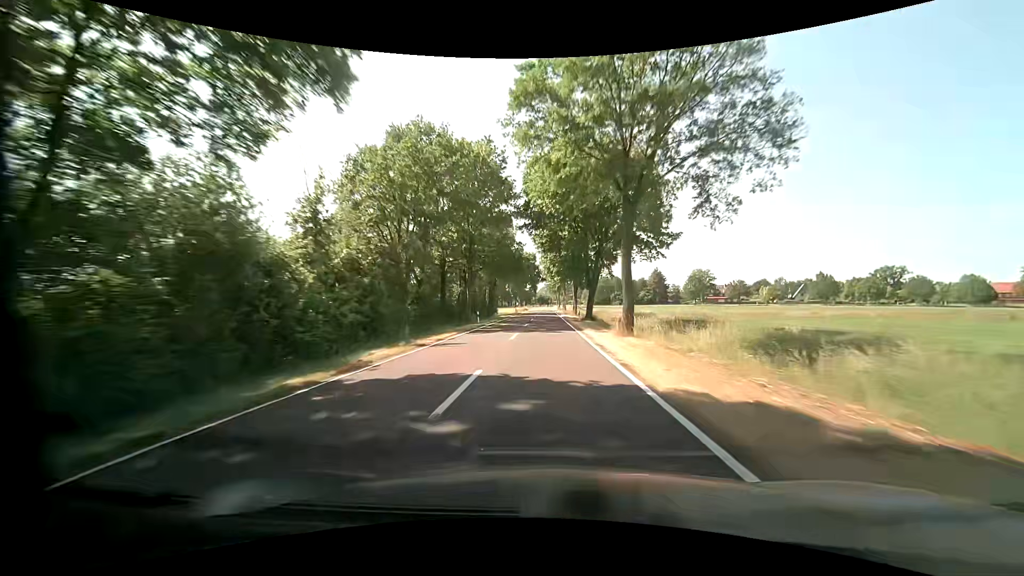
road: tertiary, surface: asphalt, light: Day
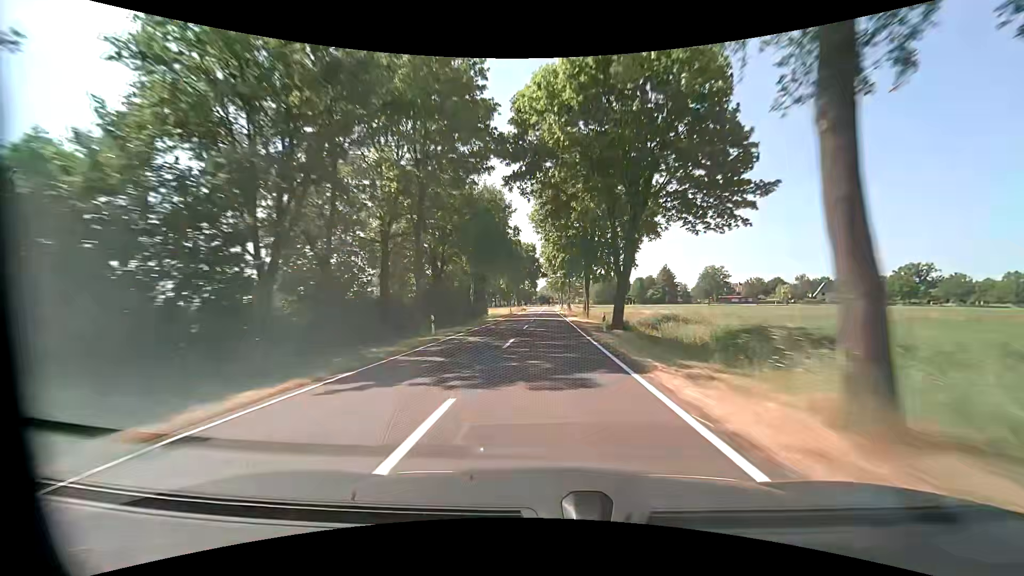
(0.0, +16.3) m; 0°
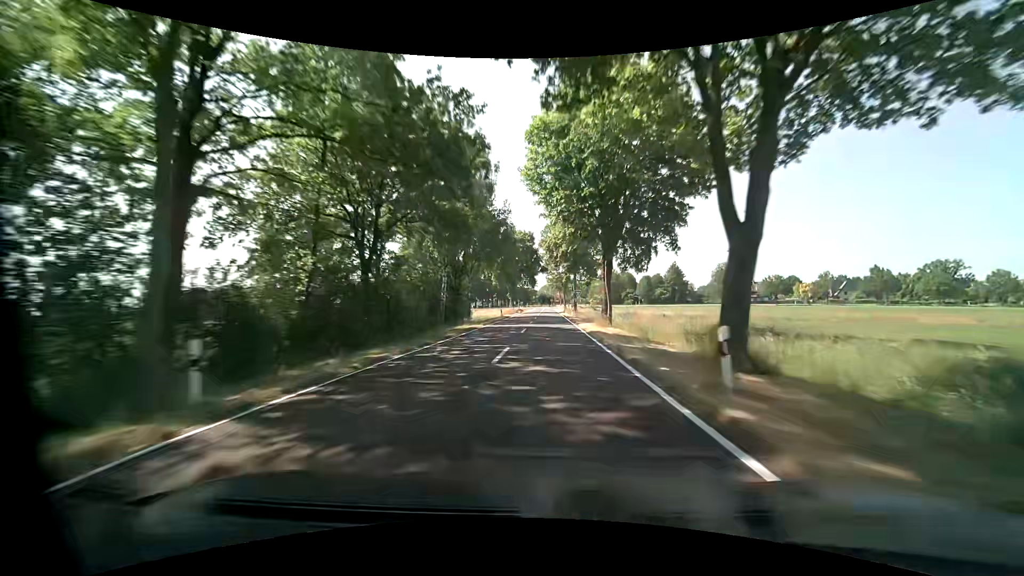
(-0.1, +15.8) m; 0°
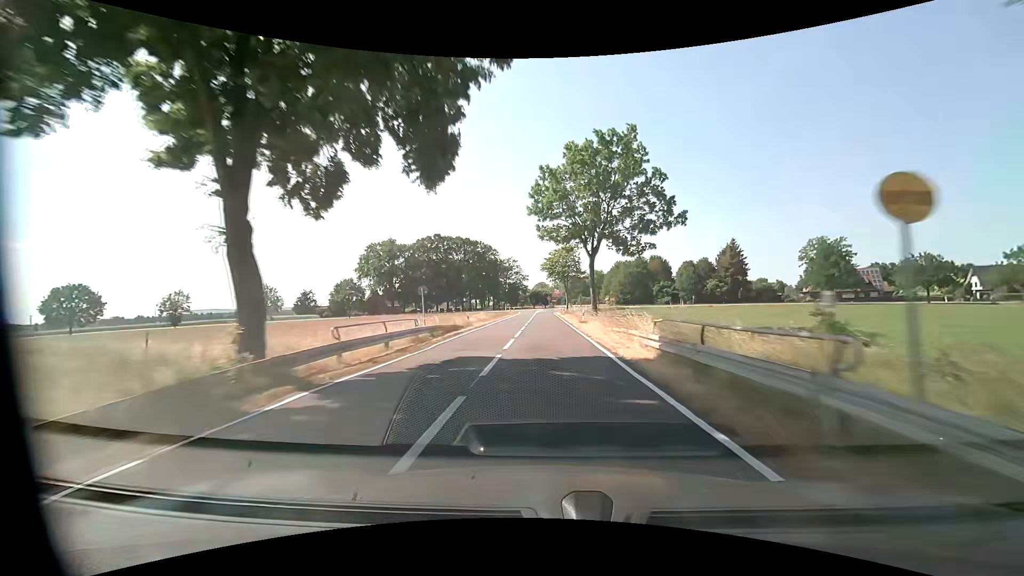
(+0.2, +72.7) m; 0°
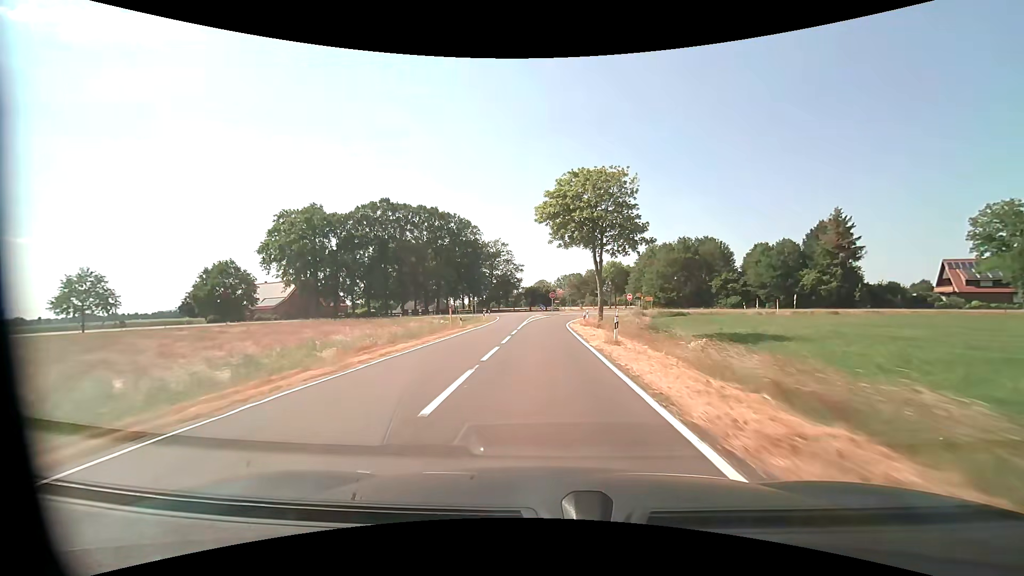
(0.0, +50.3) m; 0°
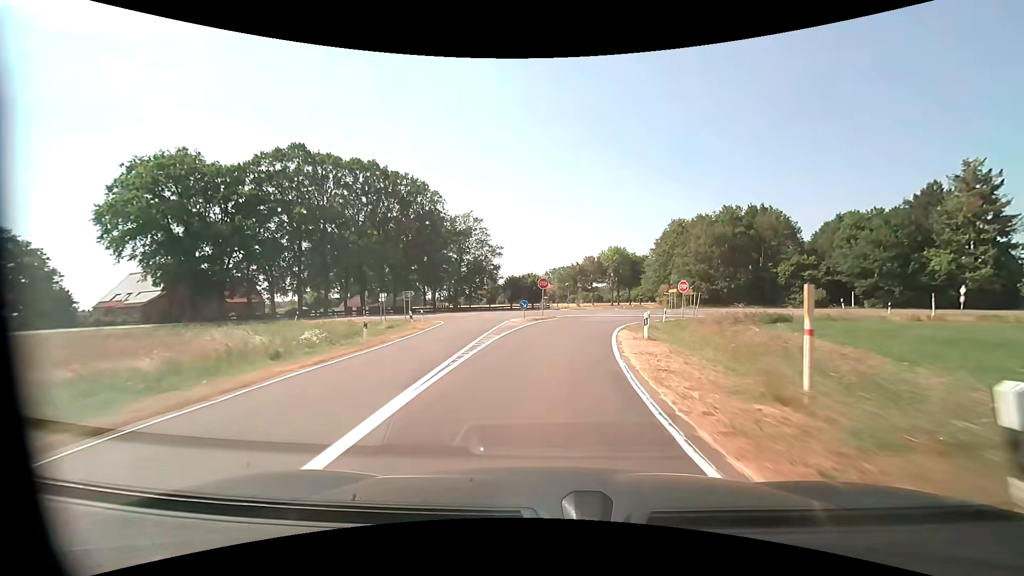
(+0.1, +31.9) m; +1°
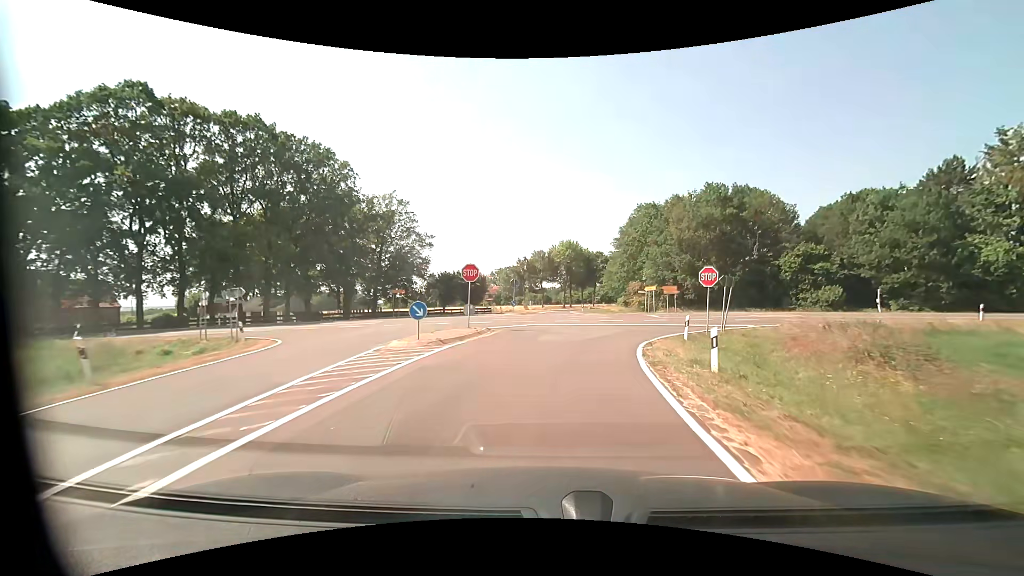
(+0.8, +17.3) m; +6°
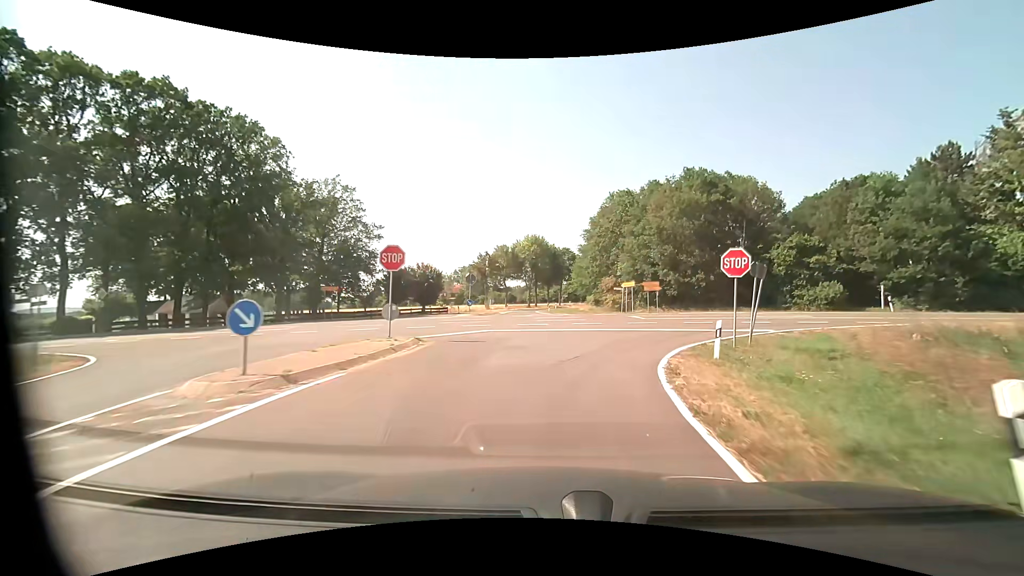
(+0.3, +7.5) m; +4°
(0, +10) (+1, +20) (+1, +30) (0, +40) (-1, +50) (-2, +60) (-3, +70) (-3, +80) (-2, +90) (0, +99) m
